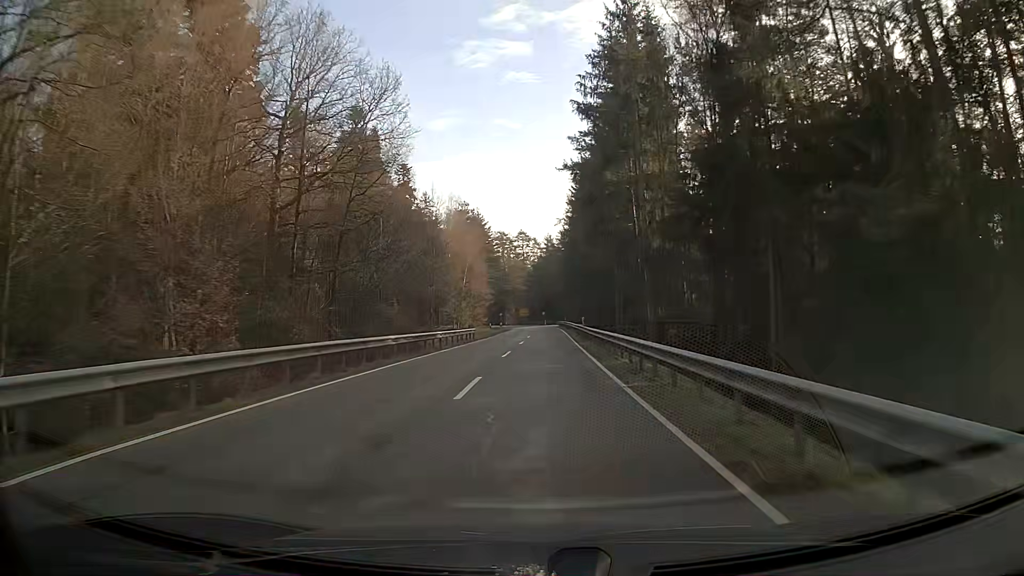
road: secondary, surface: asphalt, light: Day
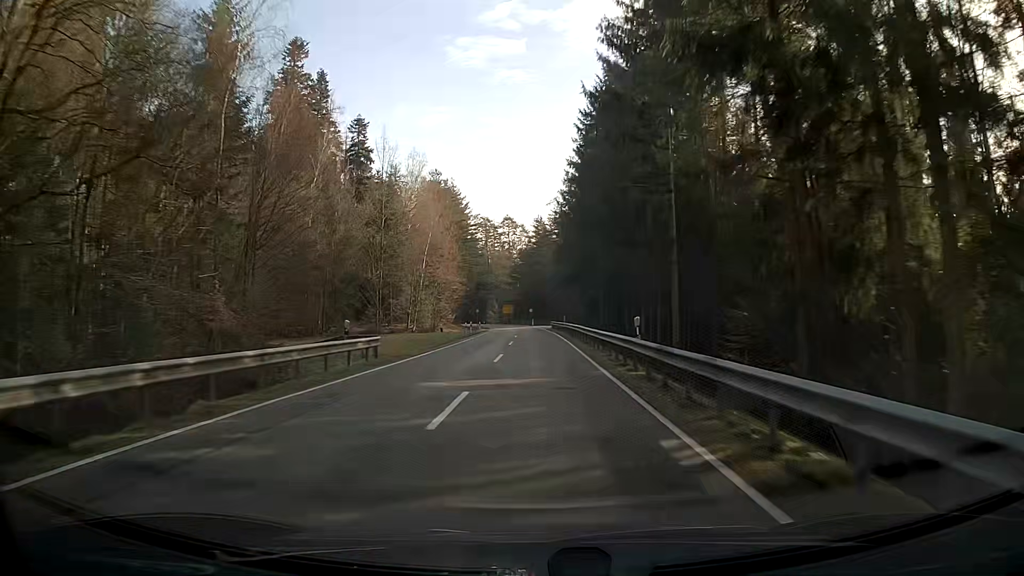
(+0.2, +27.4) m; +1°
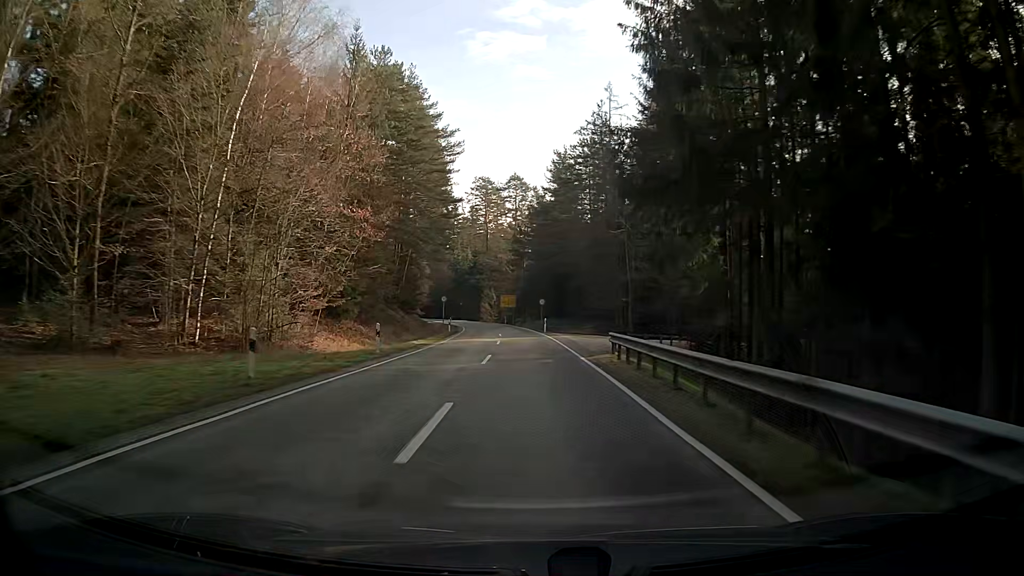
(-0.3, +50.8) m; -1°
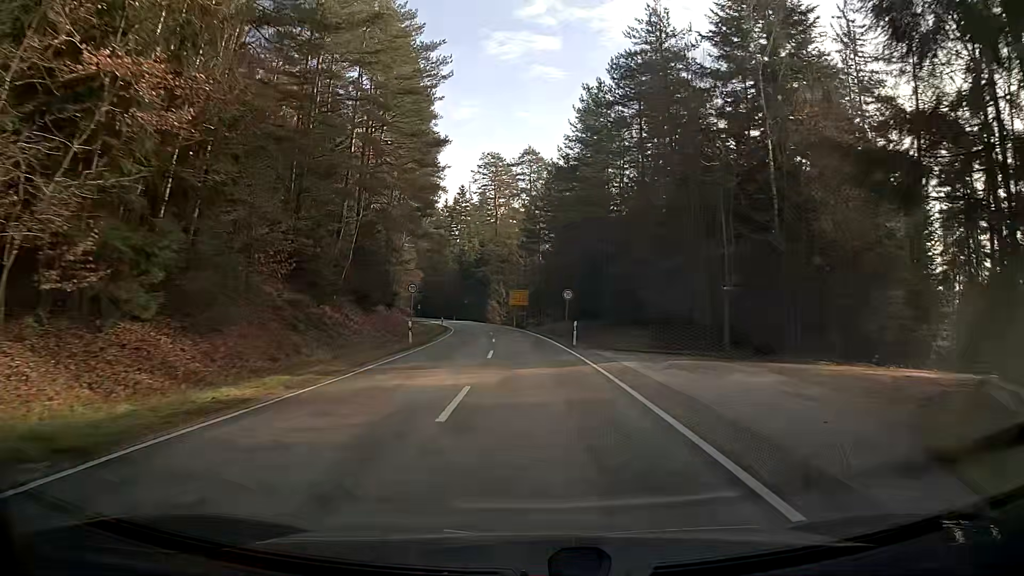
(0.0, +21.7) m; 0°
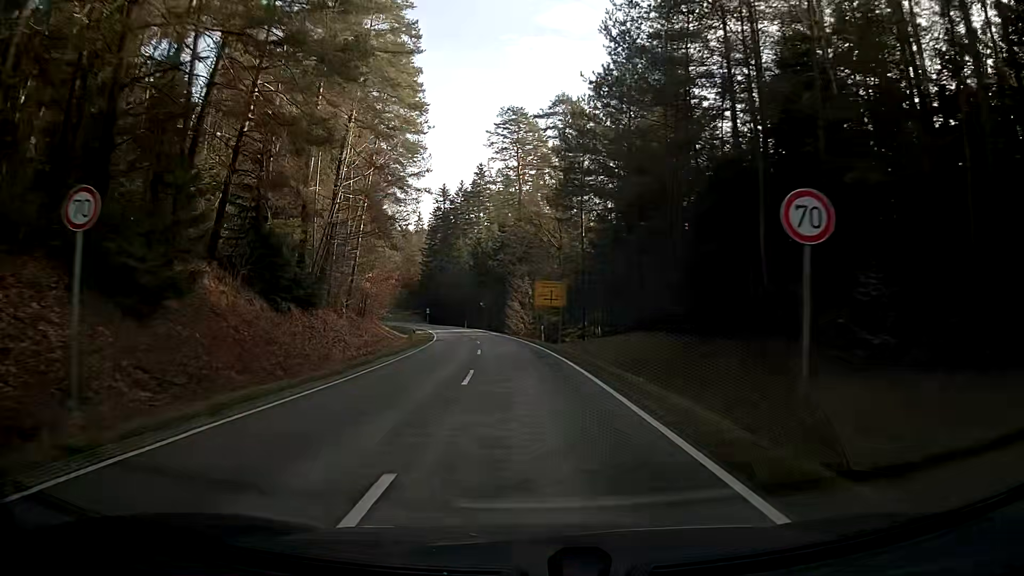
(-1.0, +30.6) m; -4°
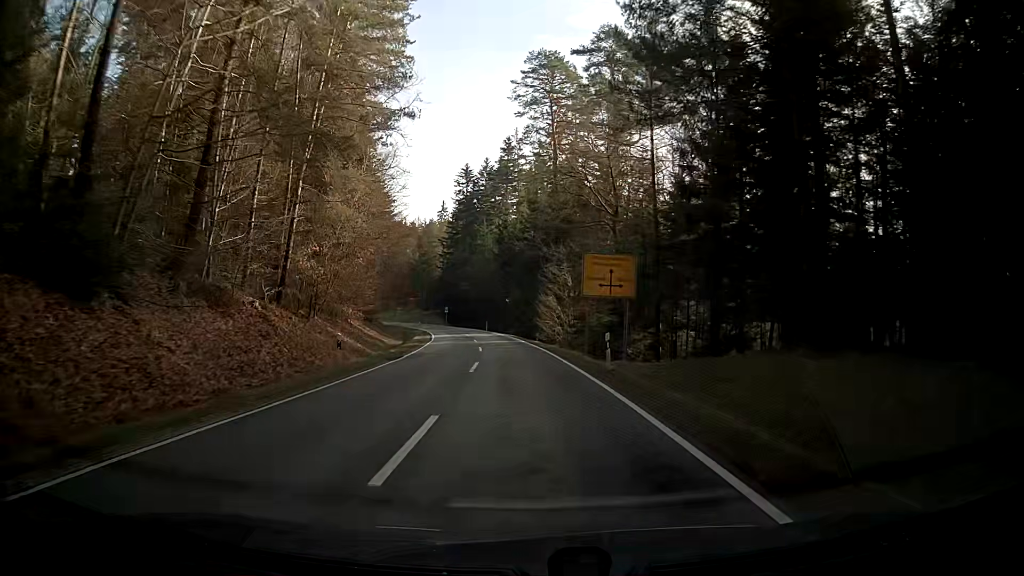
(-0.4, +20.9) m; -2°
